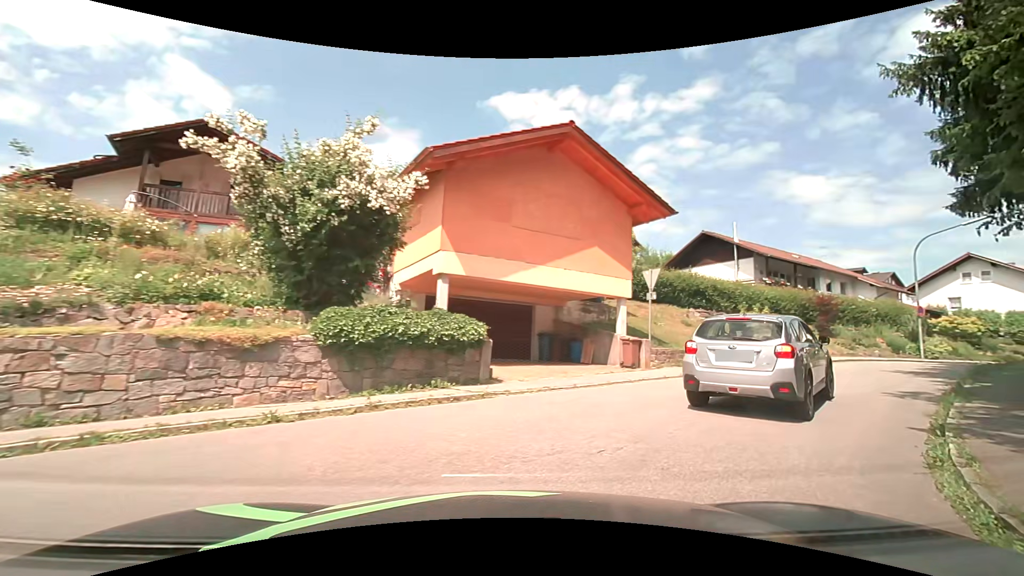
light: Day
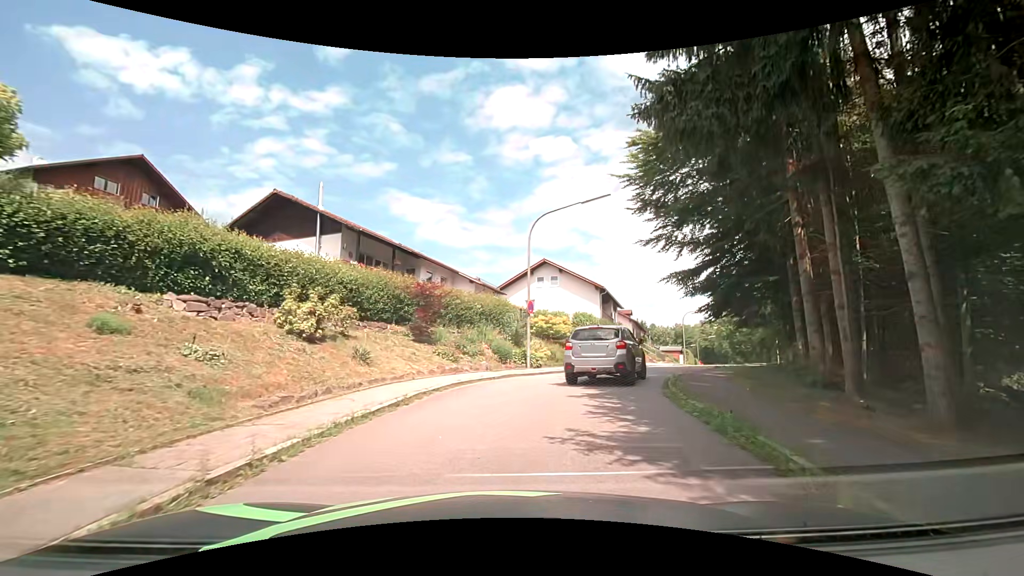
(+6.3, +12.9) m; +44°
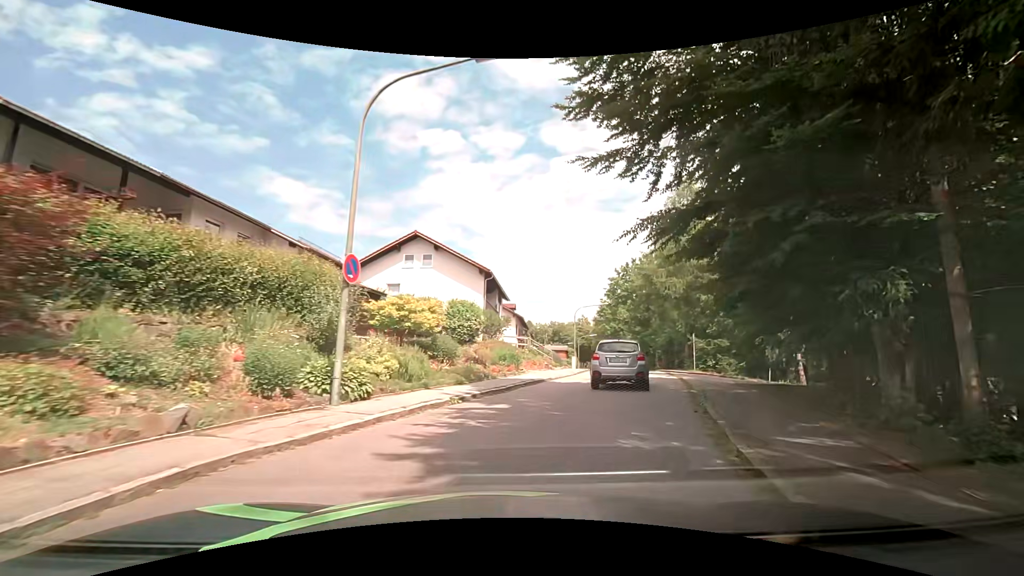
(+0.9, +11.7) m; +11°
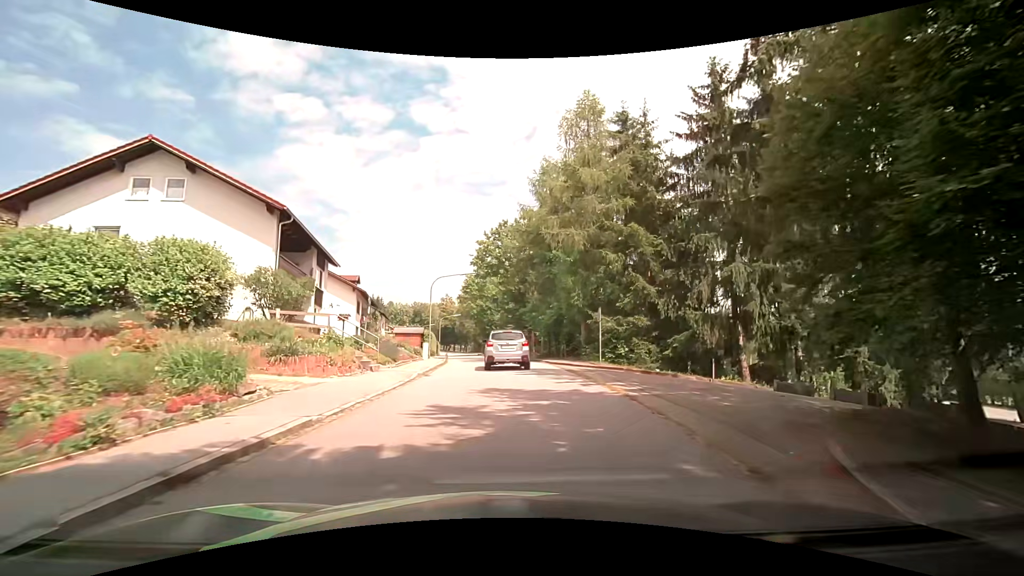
(+2.5, +13.6) m; +17°
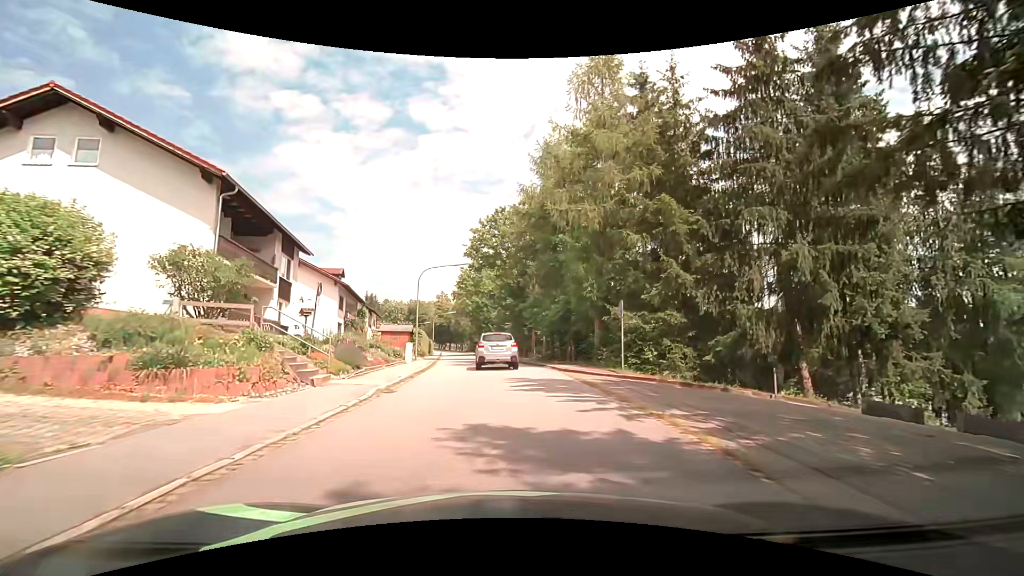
(0.0, +5.0) m; 0°
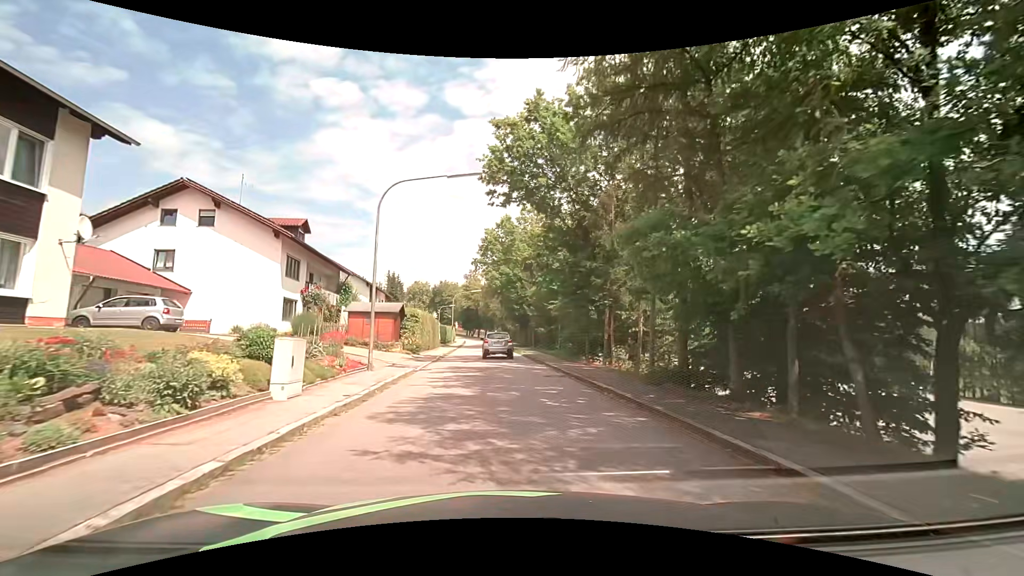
(-0.6, +19.7) m; -4°
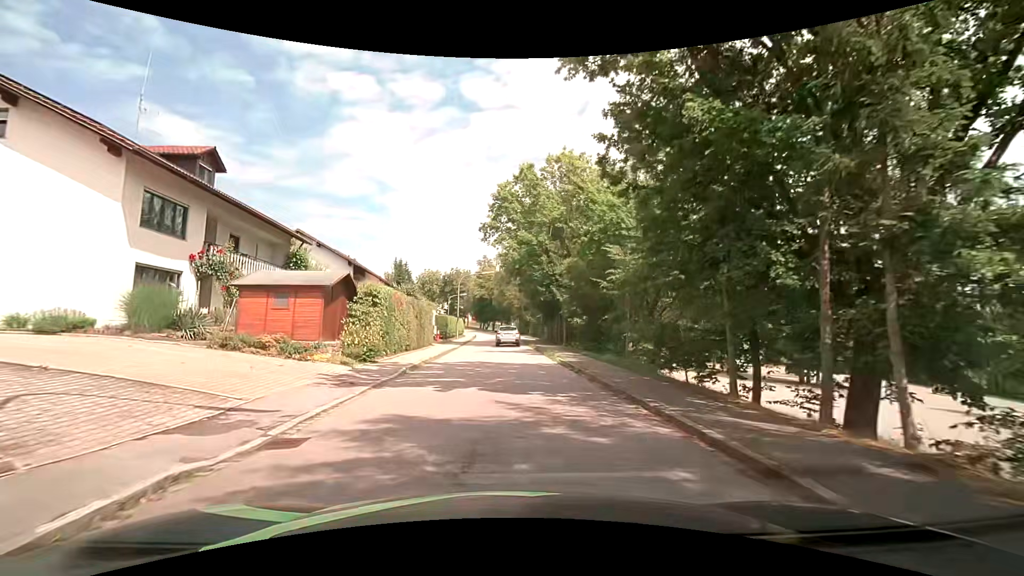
(-0.2, +14.2) m; -2°
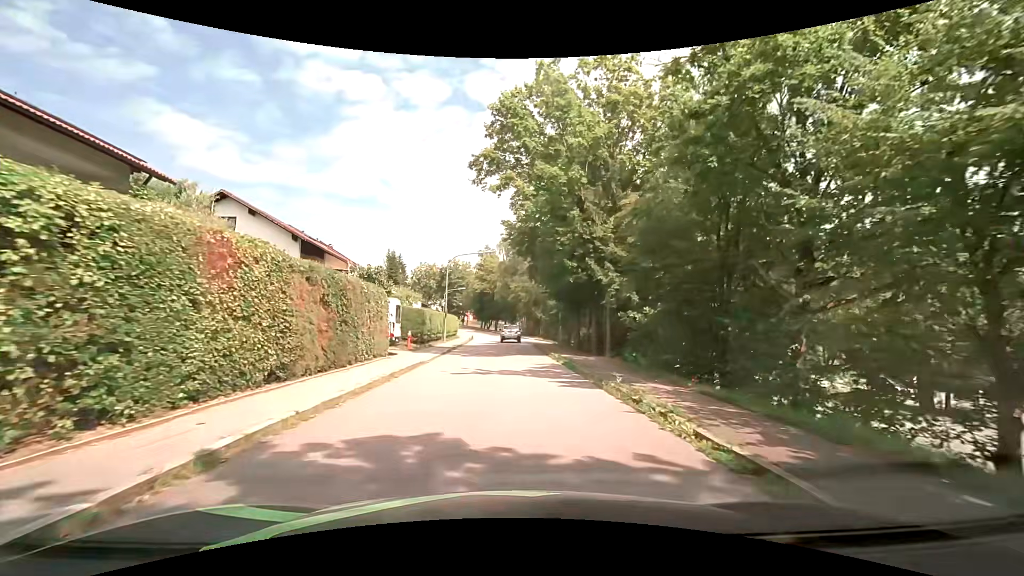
(-0.2, +14.4) m; -1°
(0, +10) (0, +20) (0, +30) (0, +40) (0, +50) (-1, +60) (-2, +70) (-4, +80) (-7, +89) (-10, +99) m
